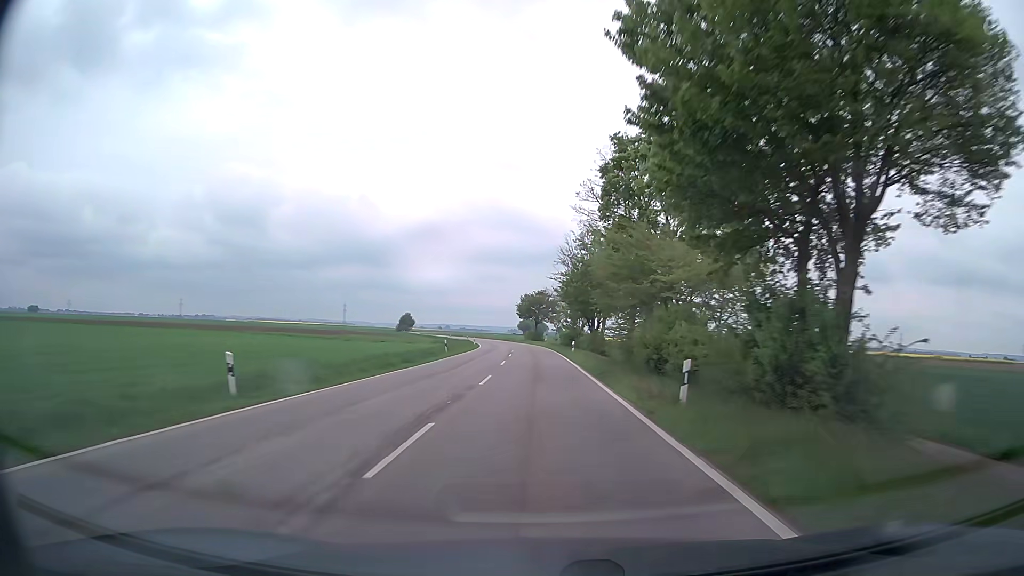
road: tertiary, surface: asphalt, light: Day
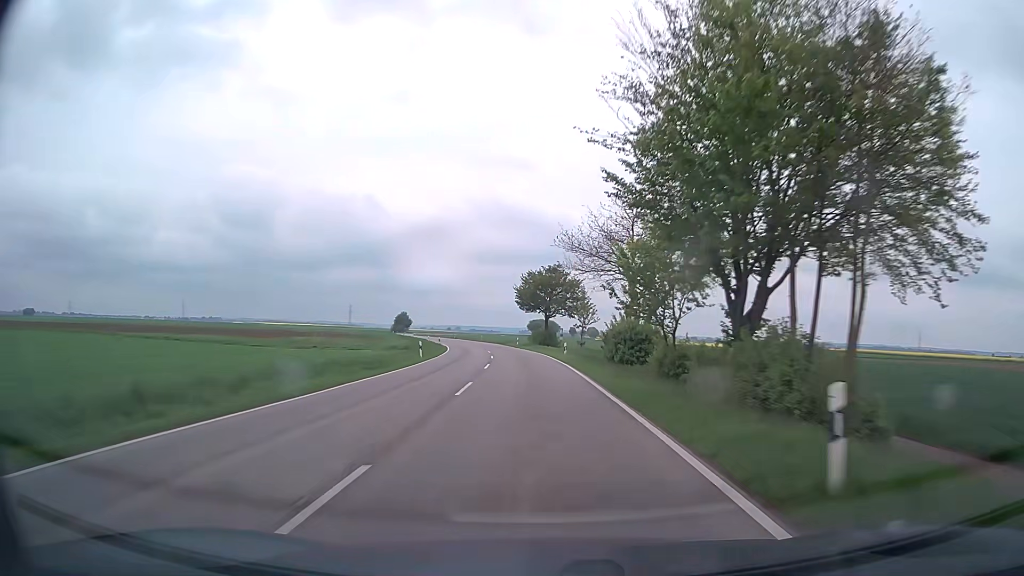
(-0.2, +39.8) m; -1°
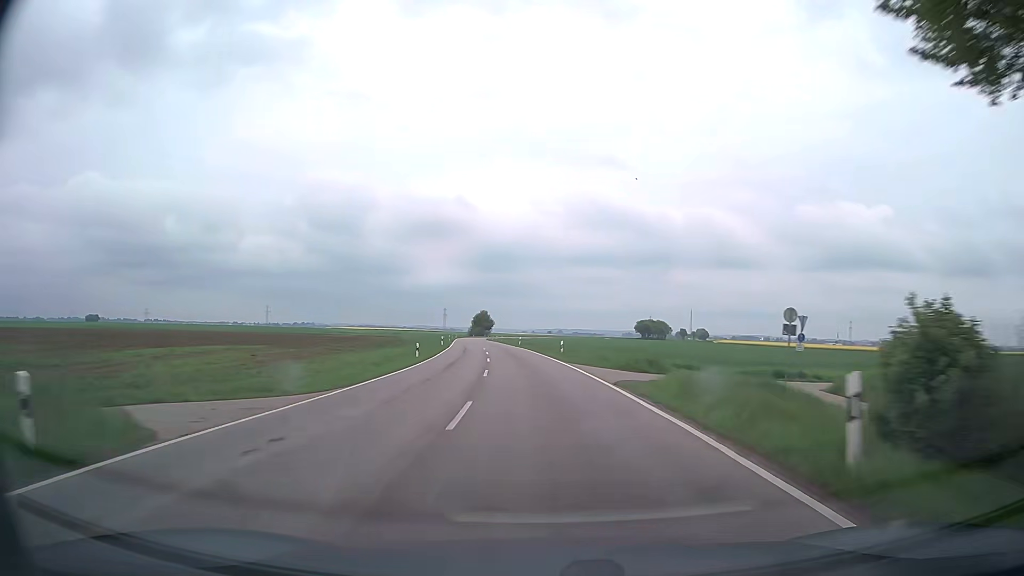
(-4.3, +66.5) m; -8°
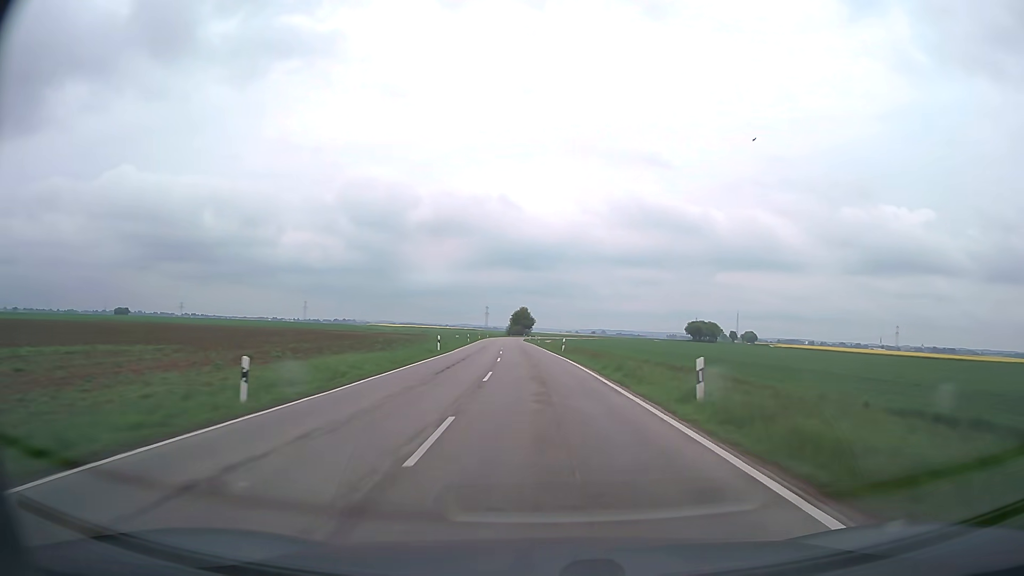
(-1.0, +27.1) m; -4°
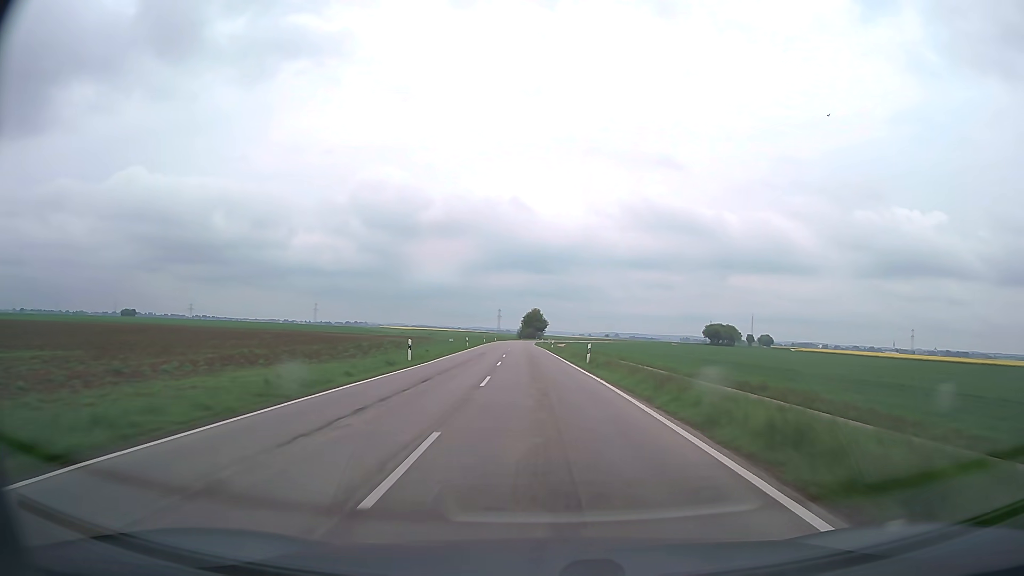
(-0.1, +13.7) m; -1°
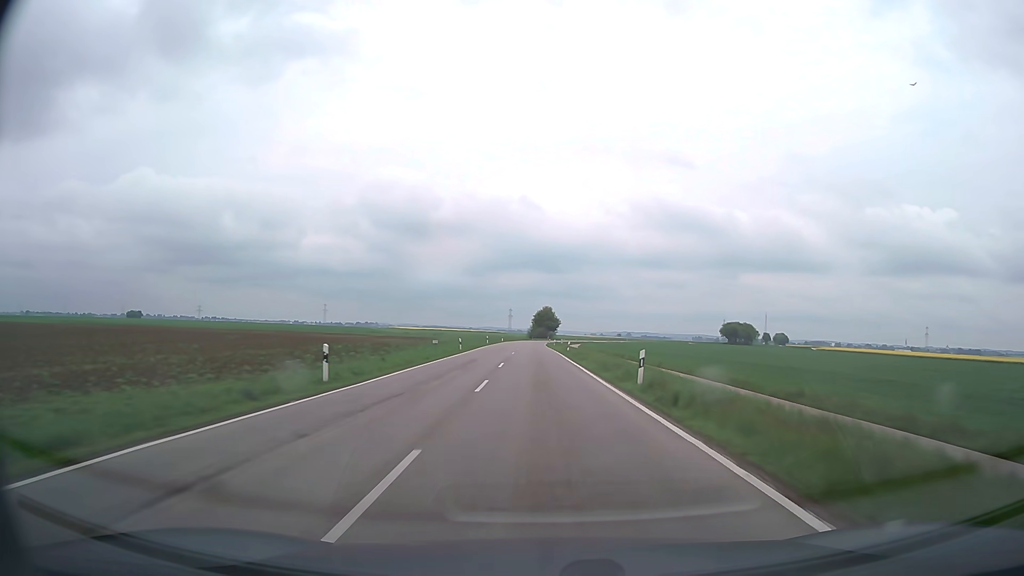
(-0.1, +13.8) m; -1°
